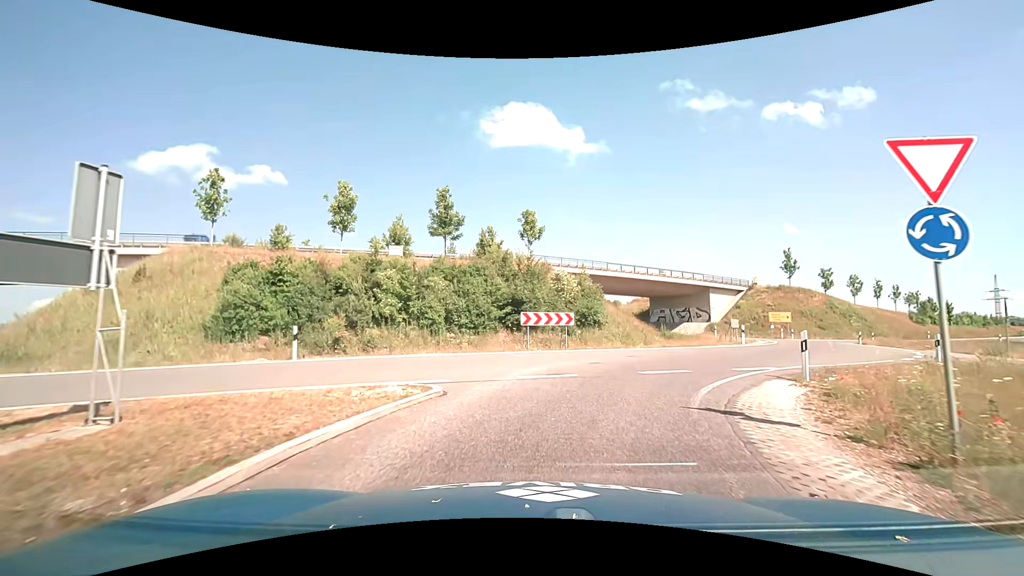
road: primary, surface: asphalt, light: Day
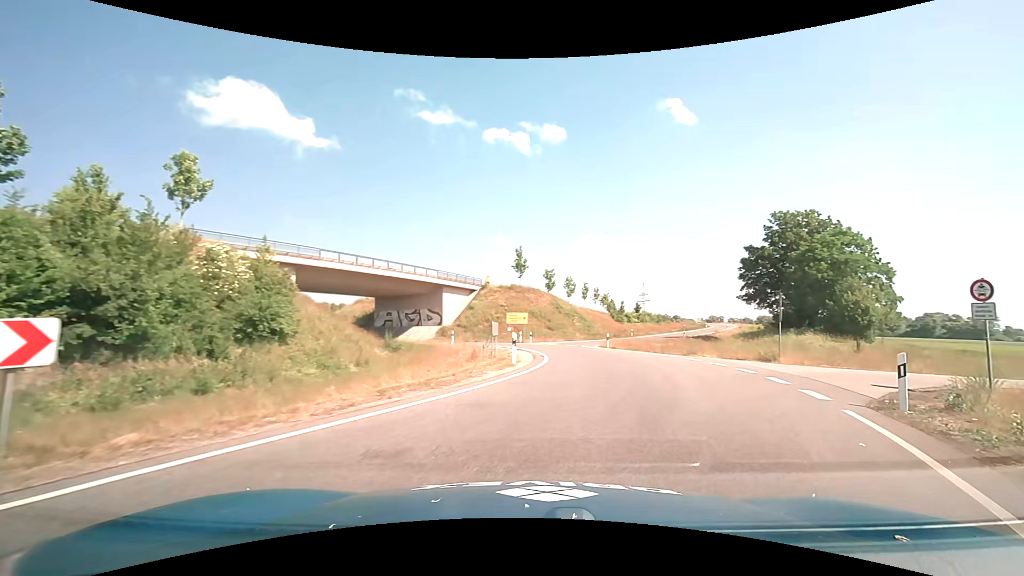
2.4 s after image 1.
(+2.8, +14.1) m; +30°
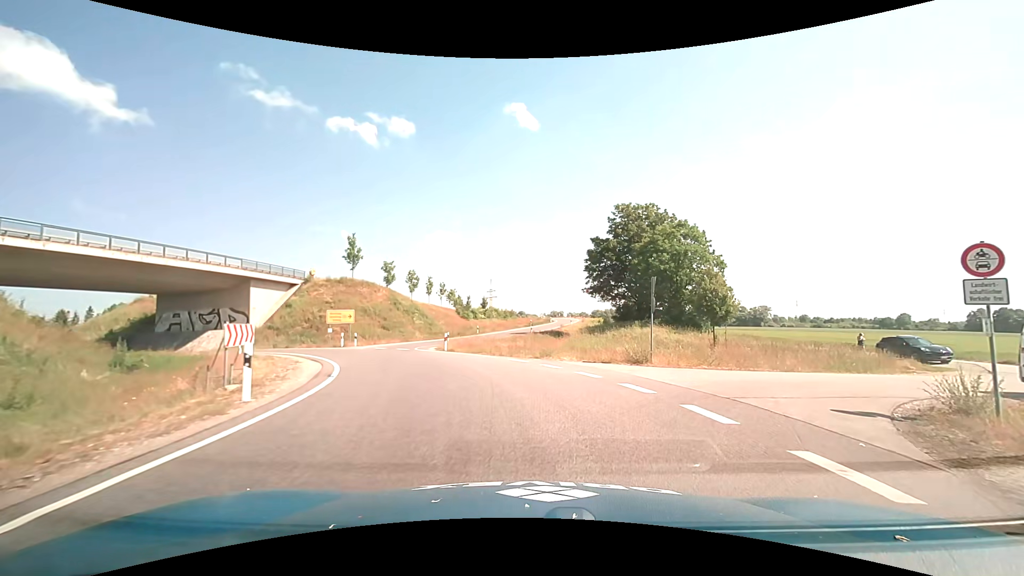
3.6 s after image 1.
(+1.3, +7.4) m; +17°
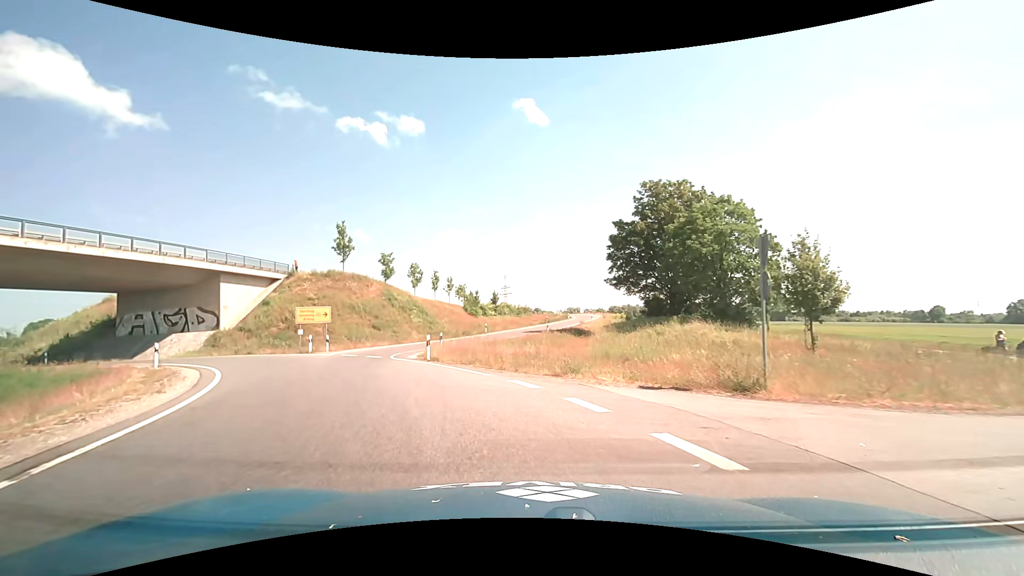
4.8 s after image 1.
(+0.1, +8.4) m; -1°
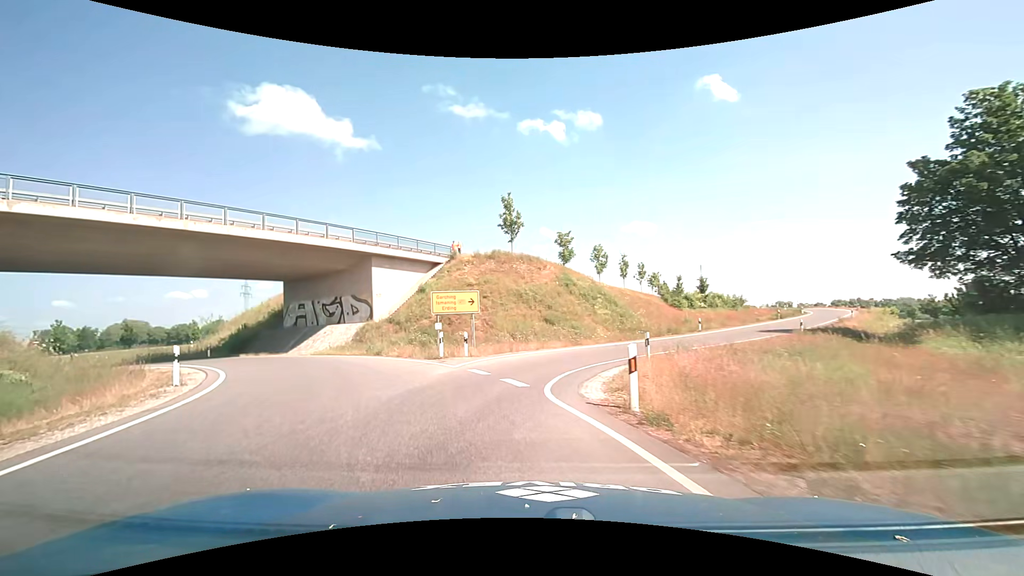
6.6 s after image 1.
(-2.3, +13.2) m; -21°
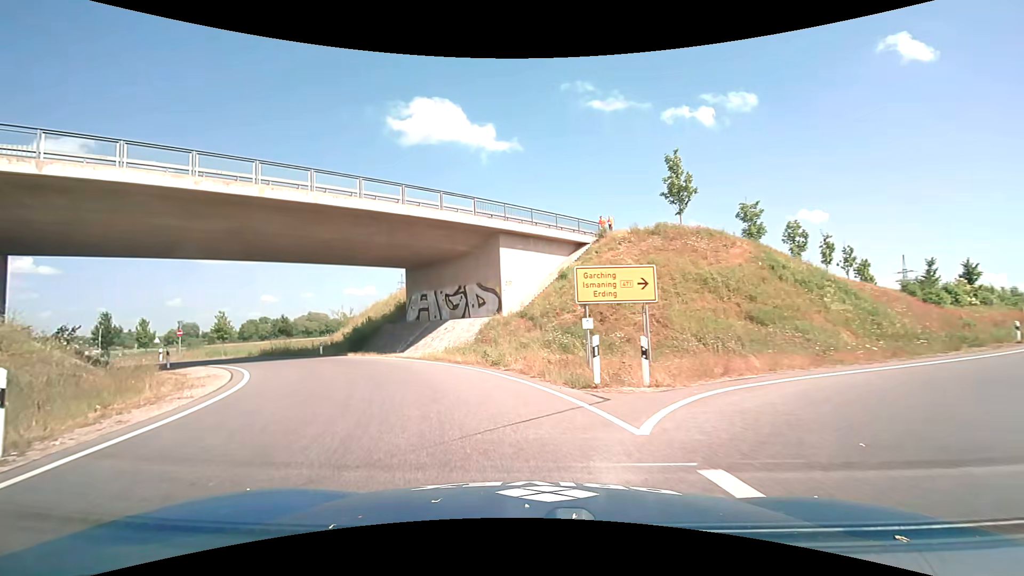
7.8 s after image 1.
(-1.4, +10.0) m; -16°
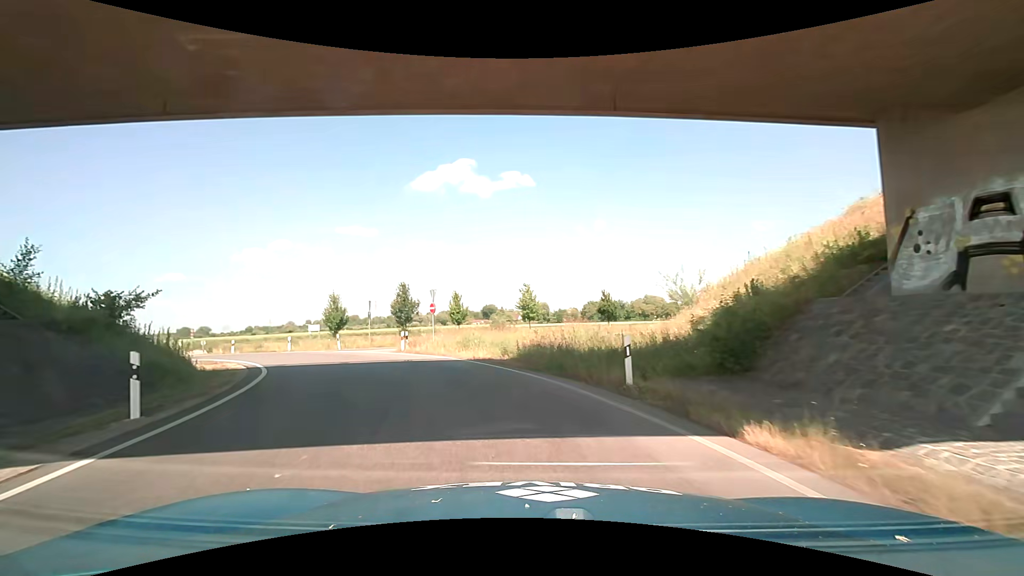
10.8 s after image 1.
(-8.4, +23.9) m; -38°
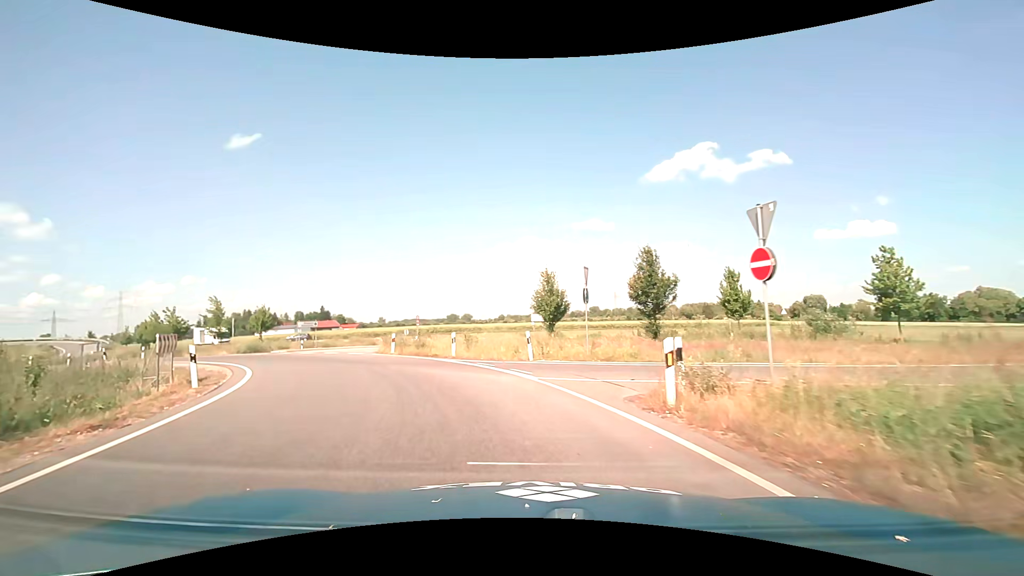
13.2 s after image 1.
(-4.3, +19.0) m; -26°
(-1, +10) (-5, +19) (-11, +27) (-20, +33) (-29, +36) (-38, +39) (-47, +43) (-54, +51) (-60, +59) (-65, +67) m
